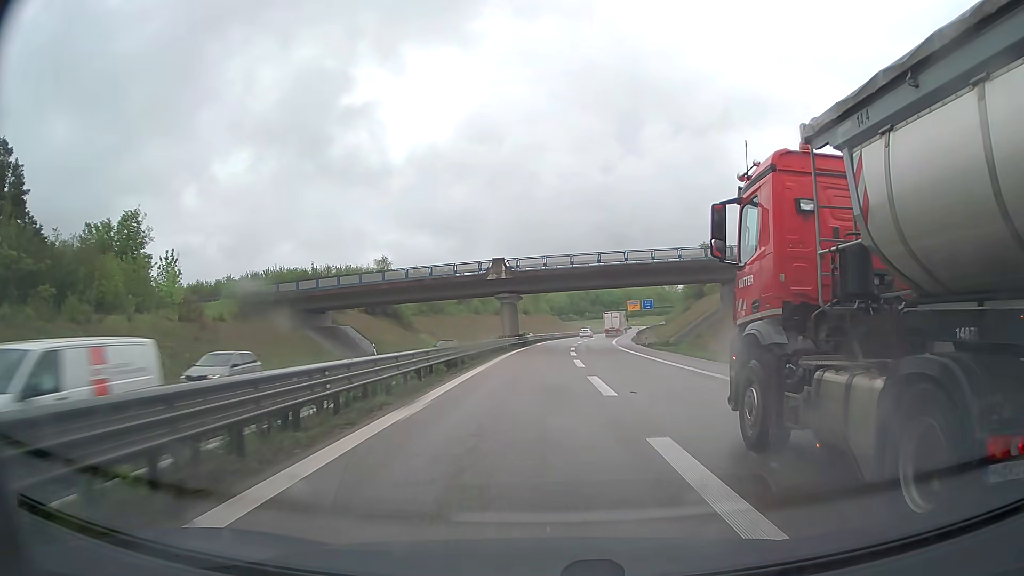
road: trunk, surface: asphalt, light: Day
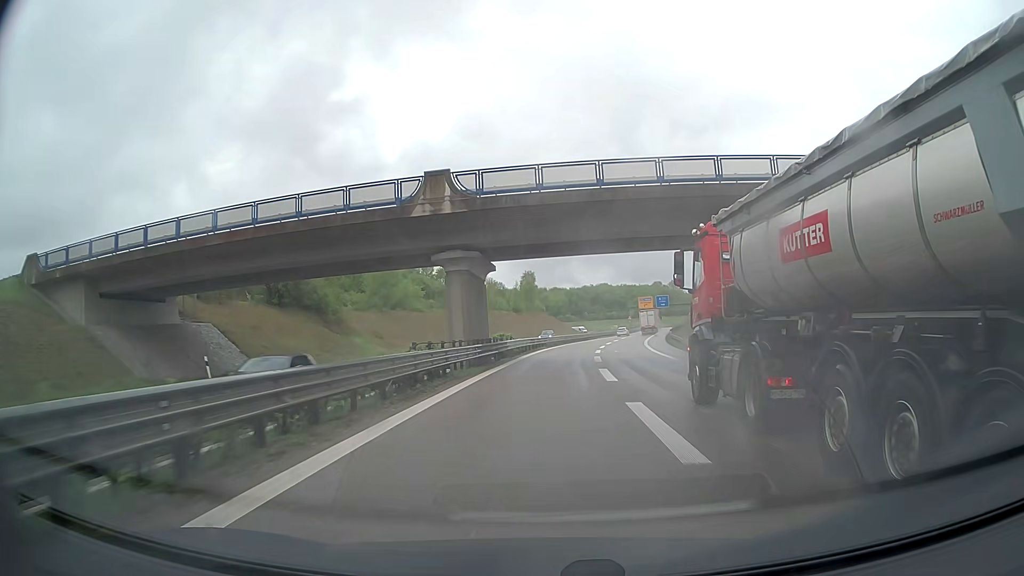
(-0.1, +31.5) m; 0°
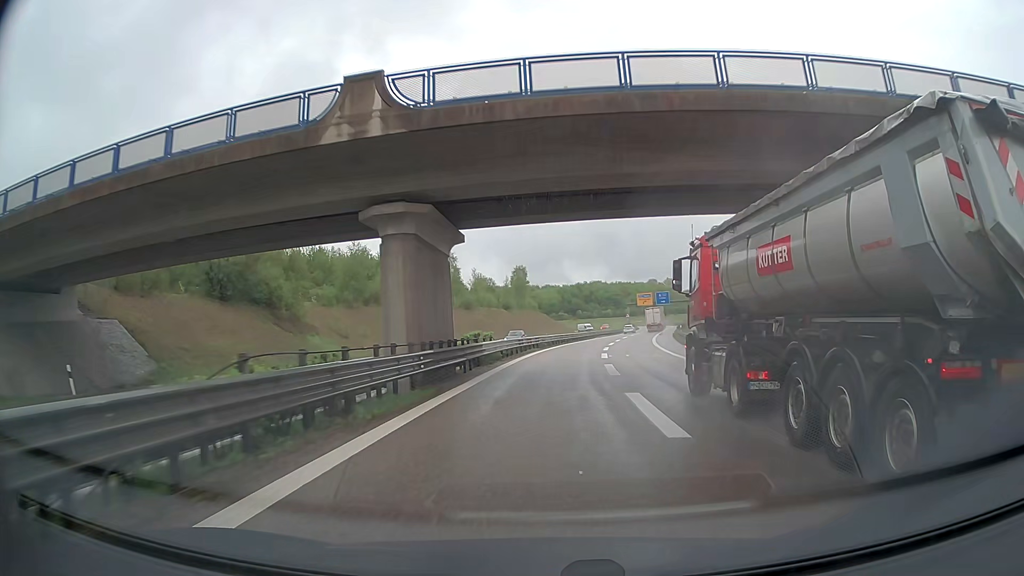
(+0.1, +10.2) m; +1°
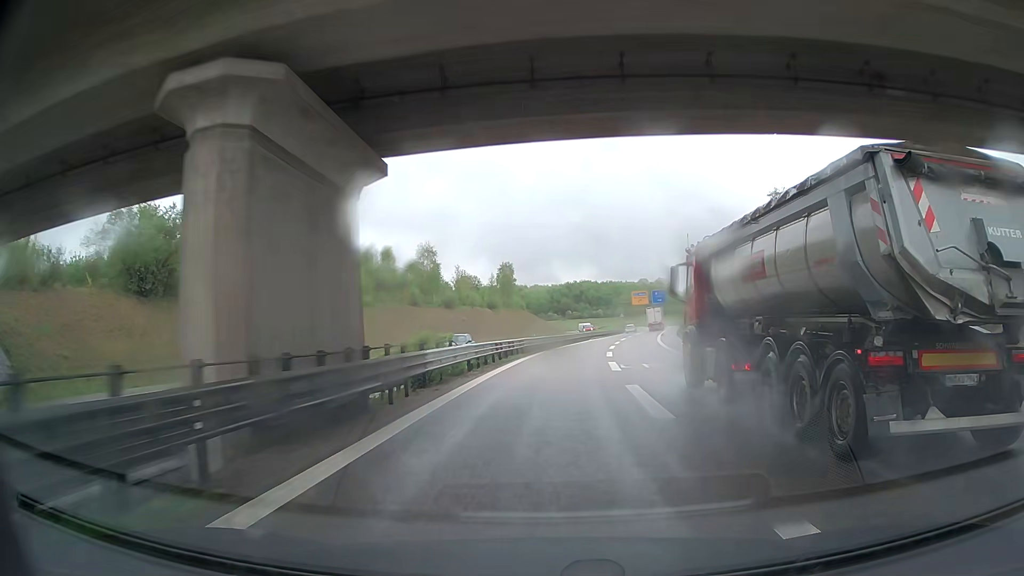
(+0.1, +10.1) m; +1°
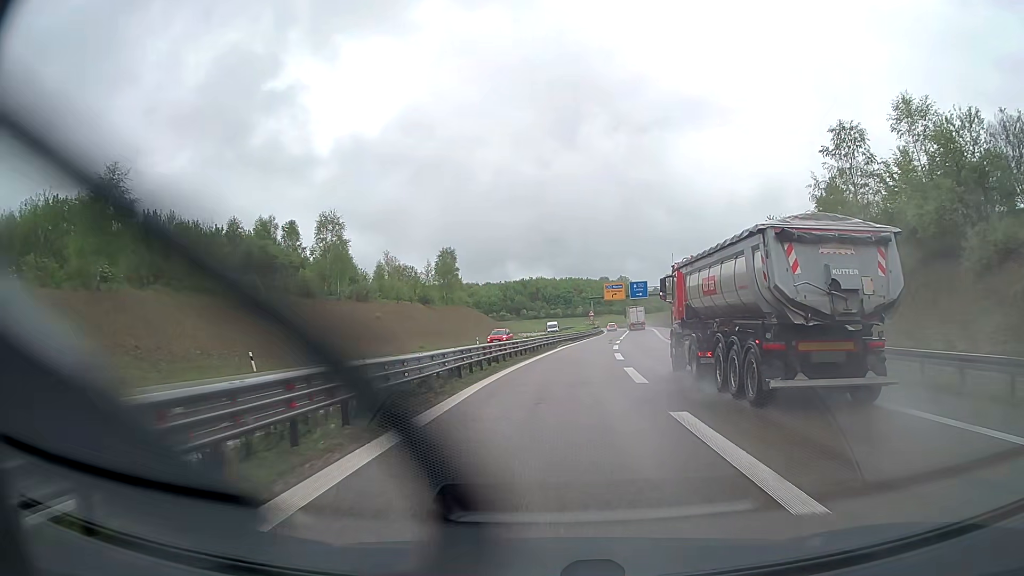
(+0.7, +29.5) m; +4°
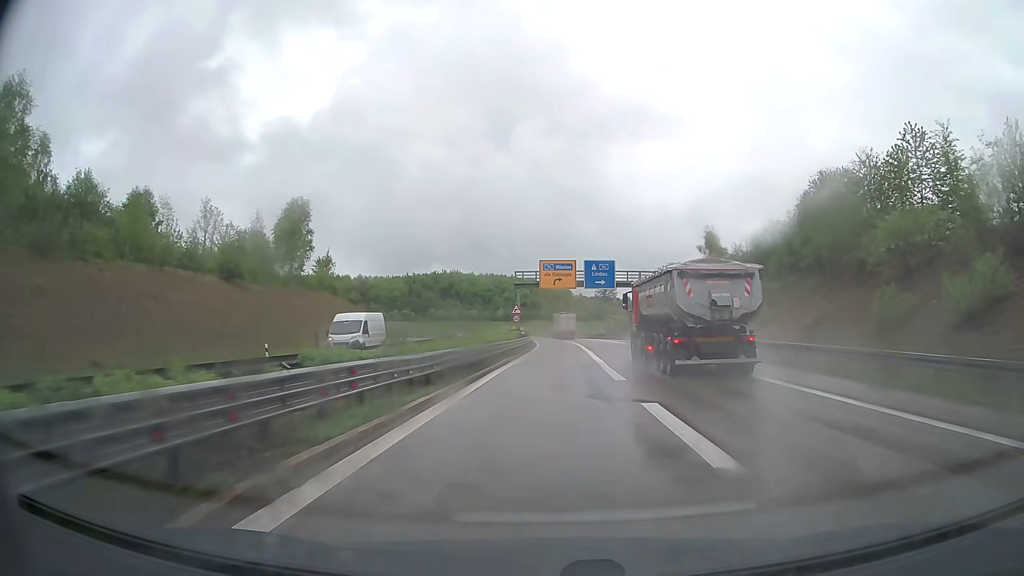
(+3.0, +46.0) m; +7°
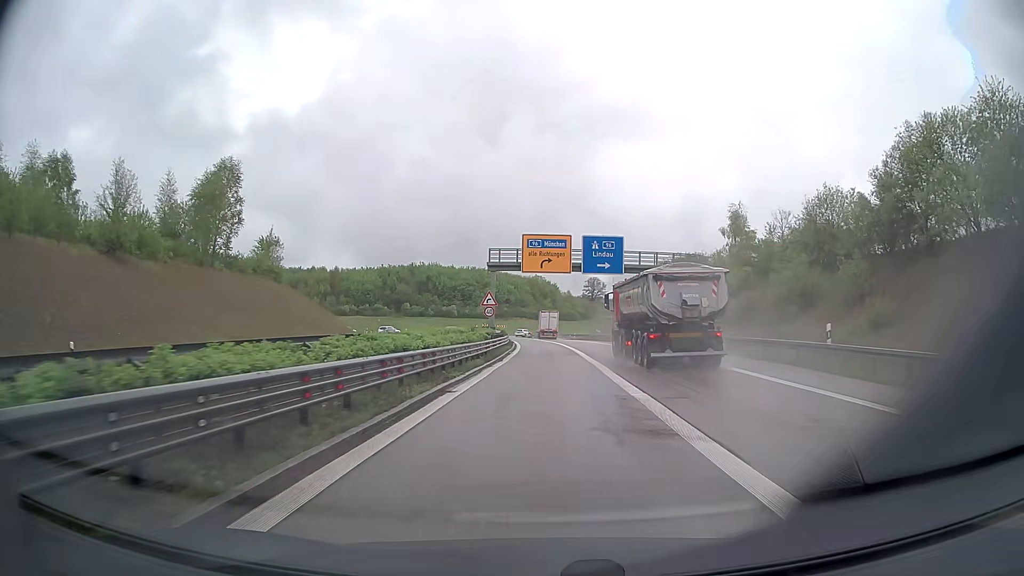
(+0.2, +16.5) m; +1°
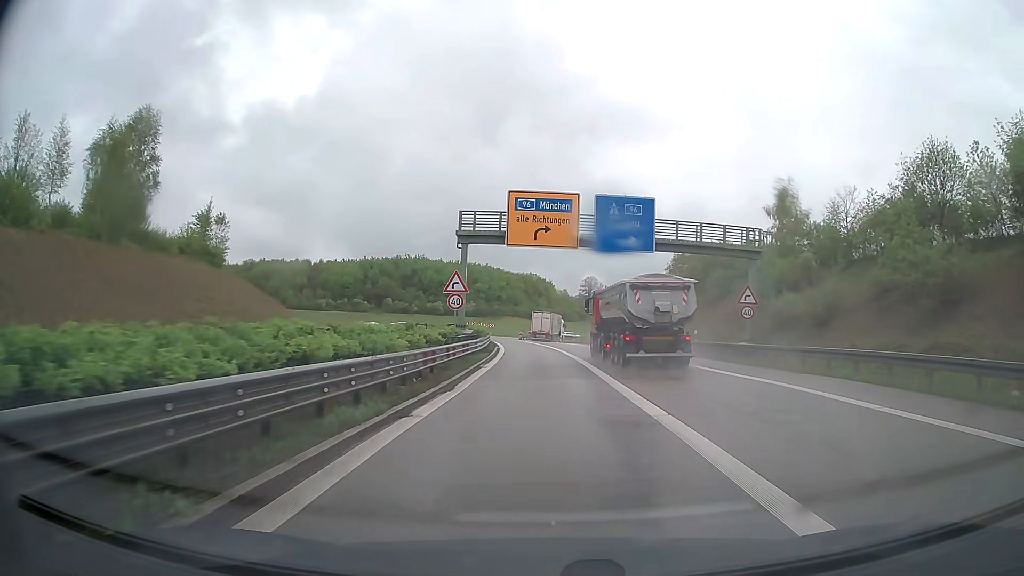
(+0.2, +15.1) m; +1°
(0, +10) (0, +20) (0, +30) (-1, +40) (-1, +50) (-2, +60) (-3, +70) (-5, +80) (-6, +90) (-6, +100) m
